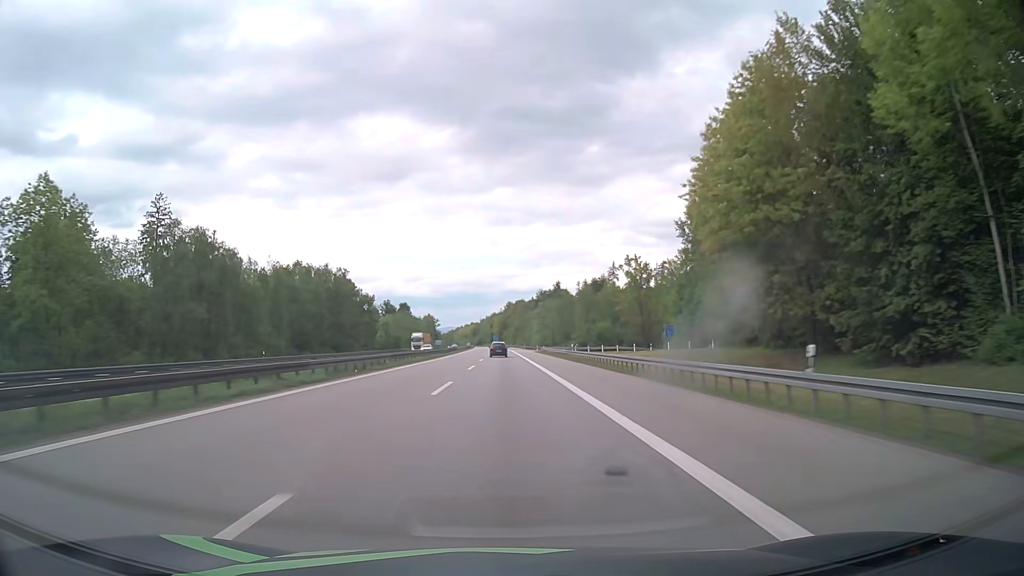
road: motorway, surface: asphalt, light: Day
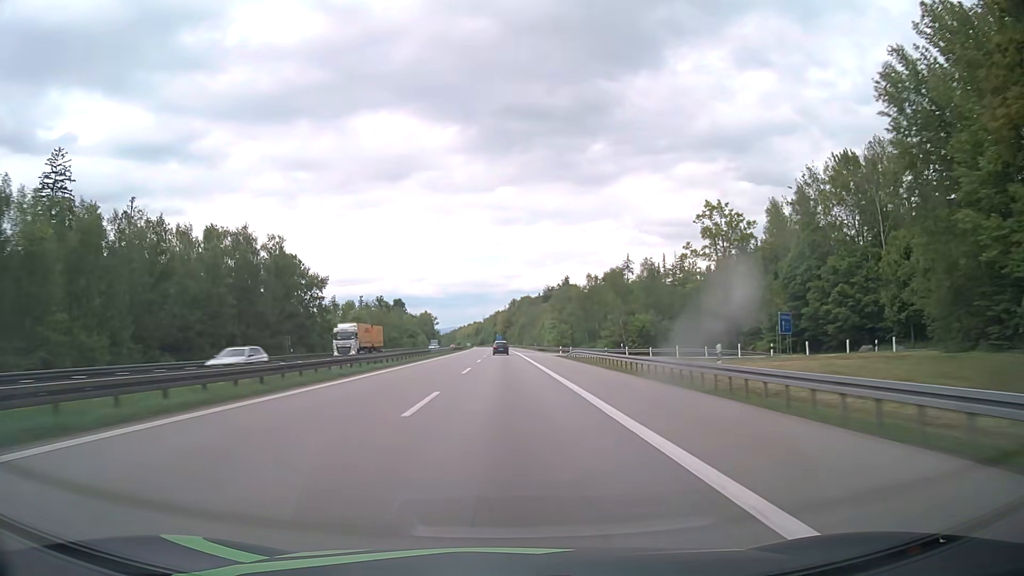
(-0.1, +41.2) m; 0°
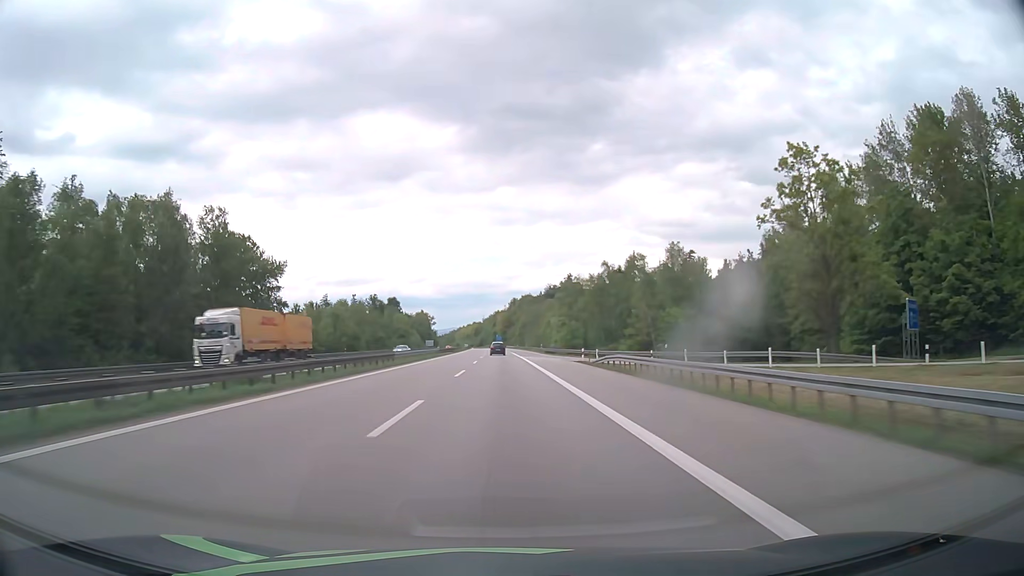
(0.0, +20.6) m; 0°
(0, +10) (0, +20) (0, +30) (0, +40) (0, +50) (0, +60) (-1, +70) (-1, +80) (-1, +90) (-1, +100) m
